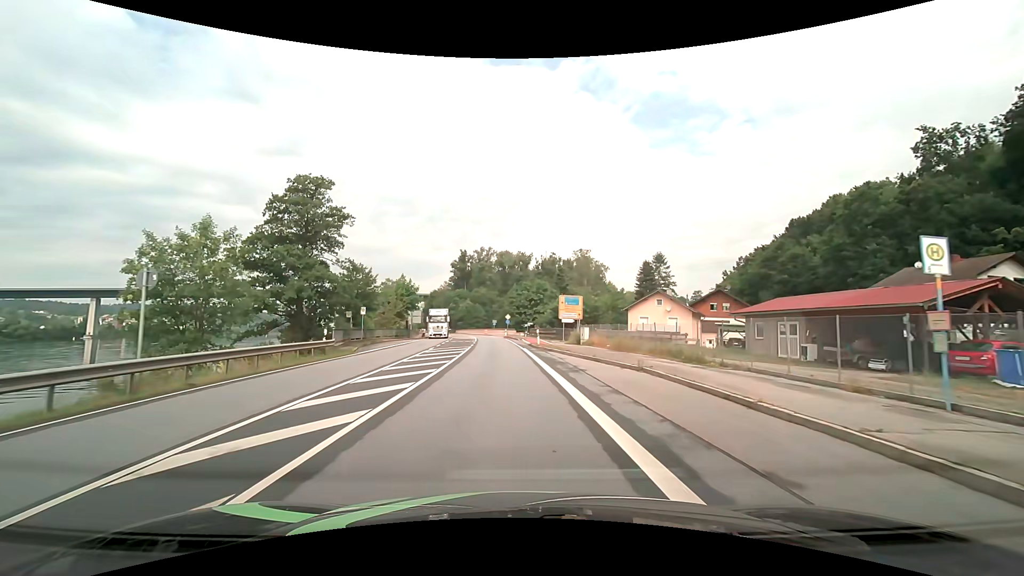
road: primary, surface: asphalt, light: Day
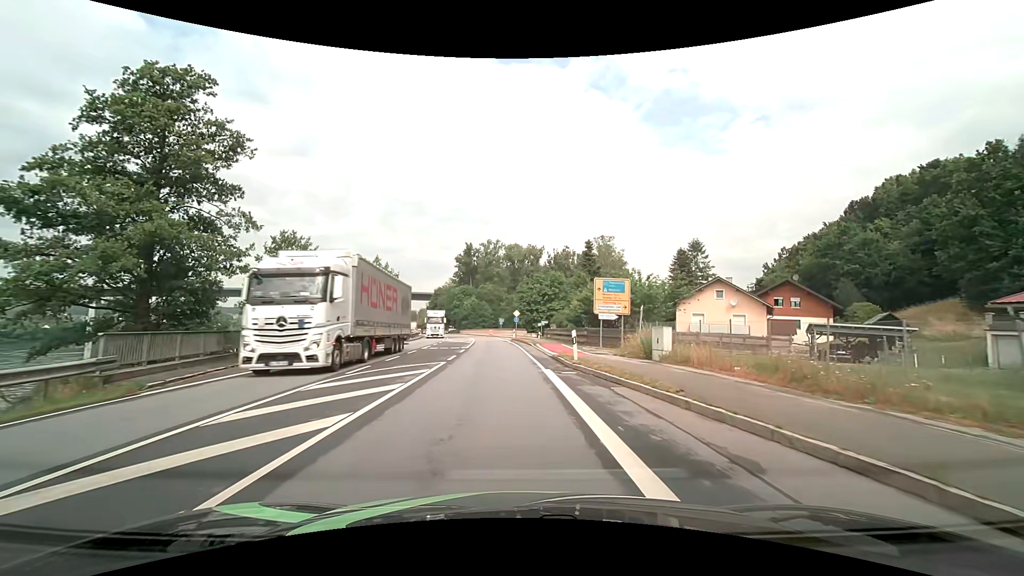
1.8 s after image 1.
(-0.2, +17.0) m; -1°
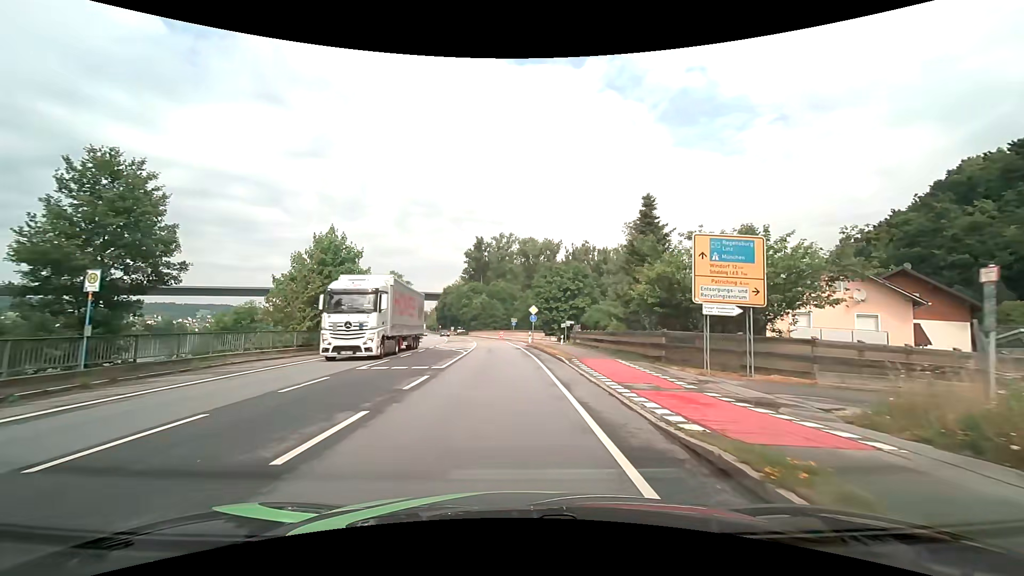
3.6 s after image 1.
(-0.2, +15.8) m; -1°
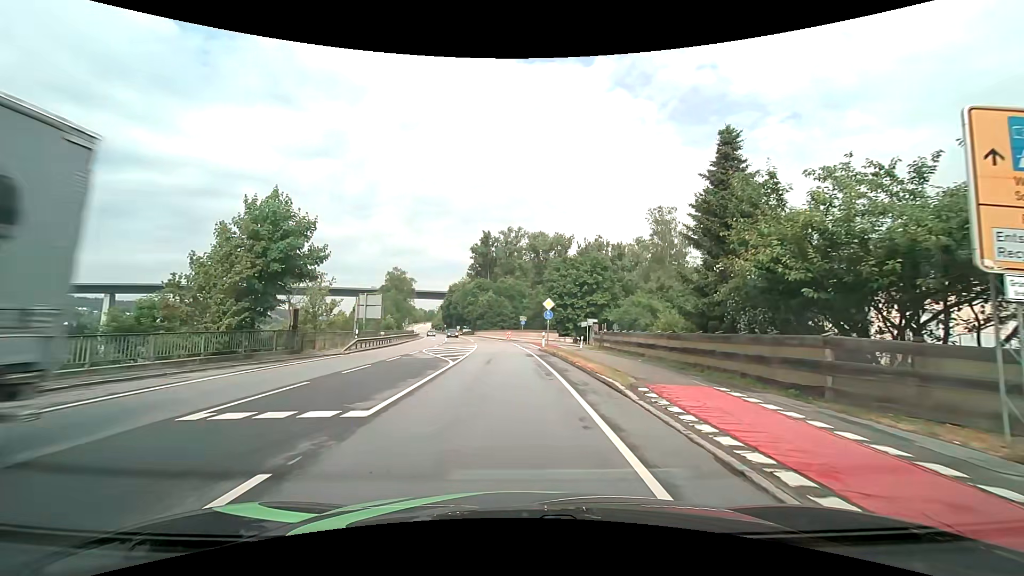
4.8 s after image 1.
(-0.1, +9.5) m; -2°
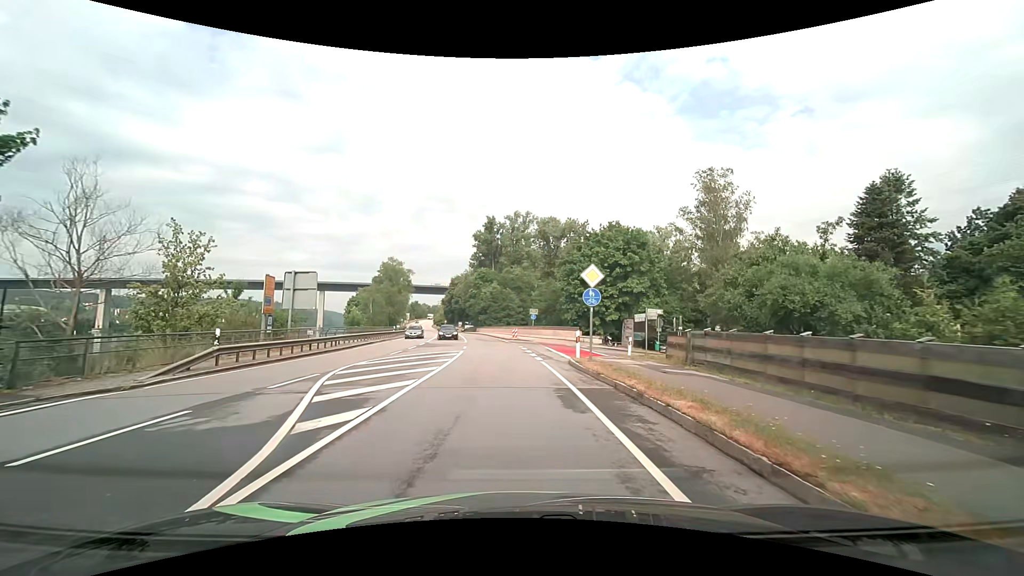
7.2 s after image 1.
(+0.1, +16.5) m; 0°
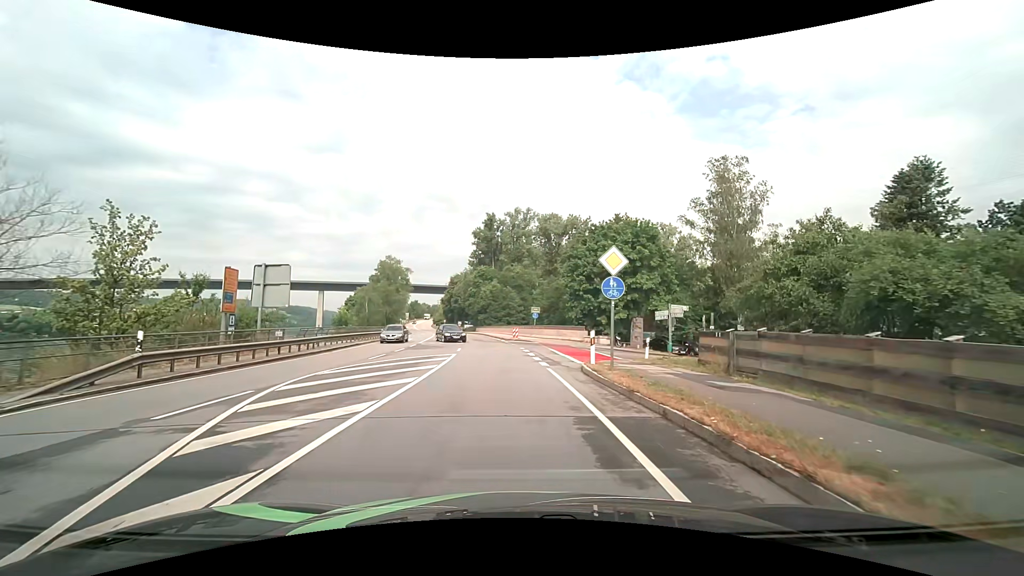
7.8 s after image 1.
(0.0, +3.6) m; 0°
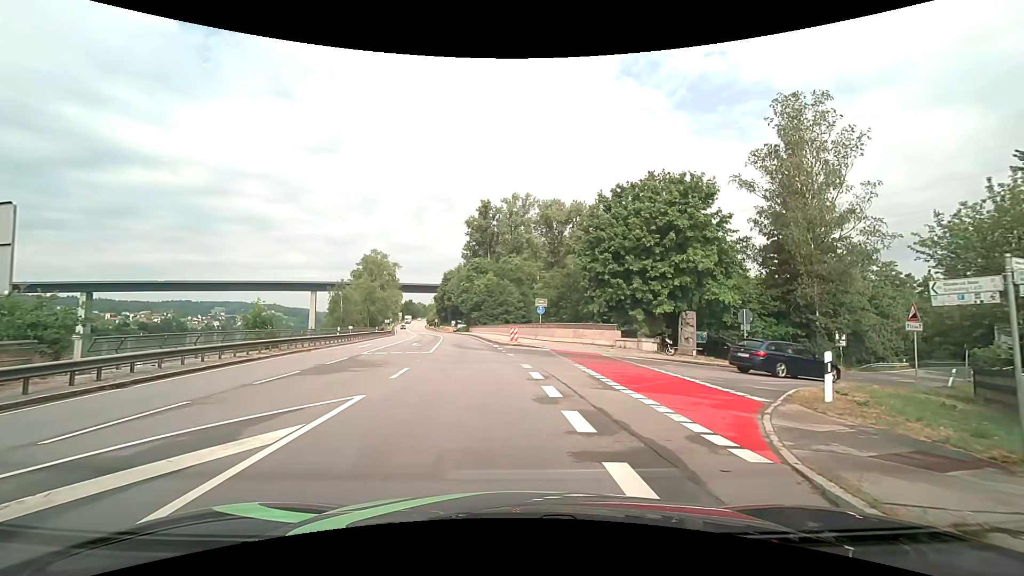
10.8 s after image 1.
(0.0, +14.3) m; 0°
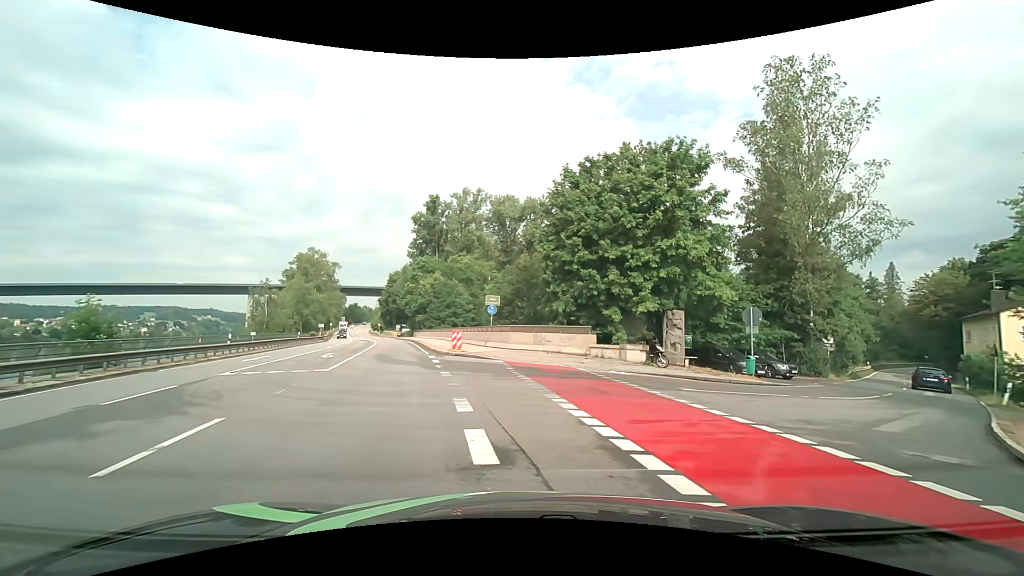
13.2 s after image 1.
(+0.2, +7.5) m; +5°
